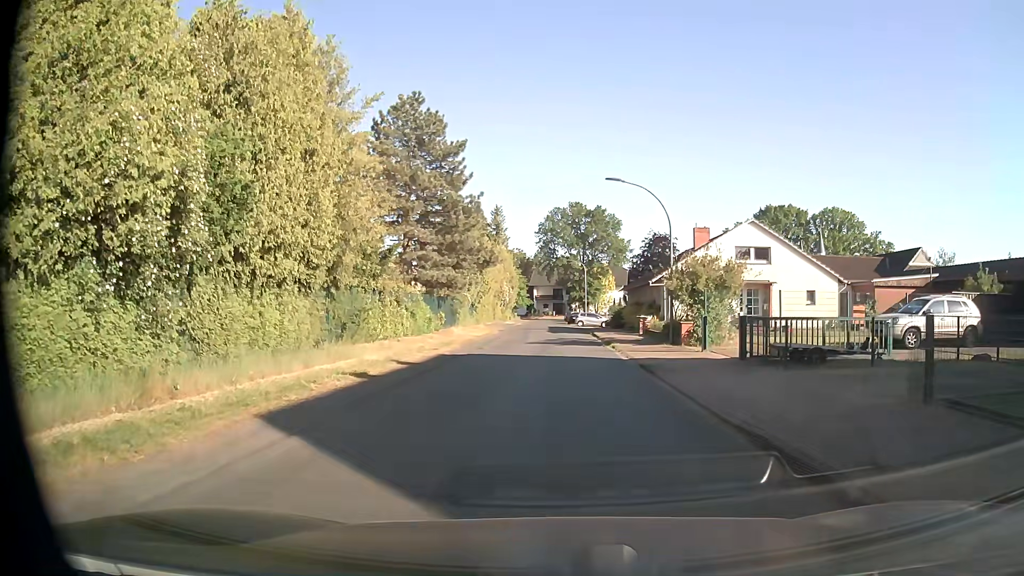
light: Day
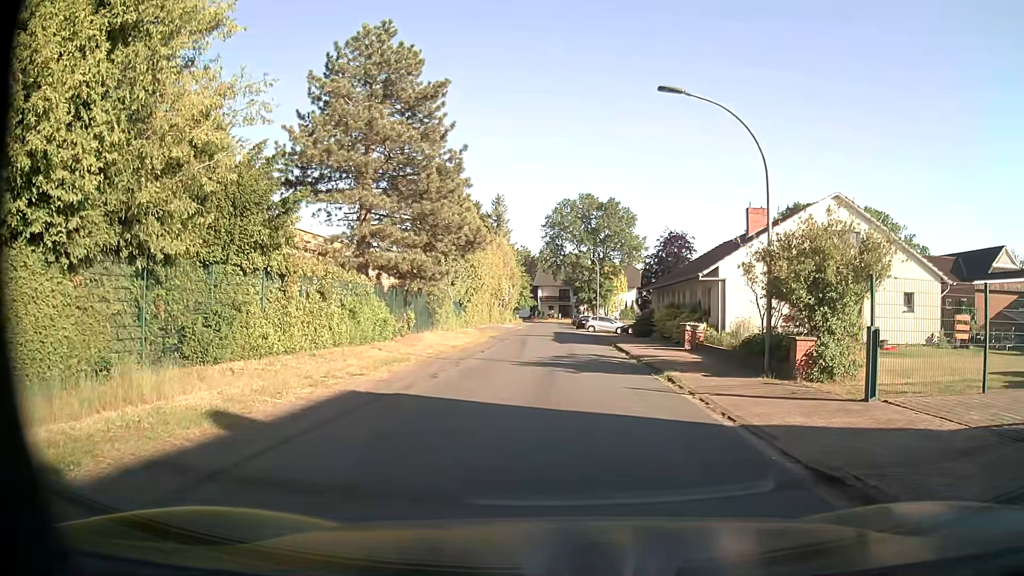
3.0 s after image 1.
(-0.3, +10.7) m; -2°
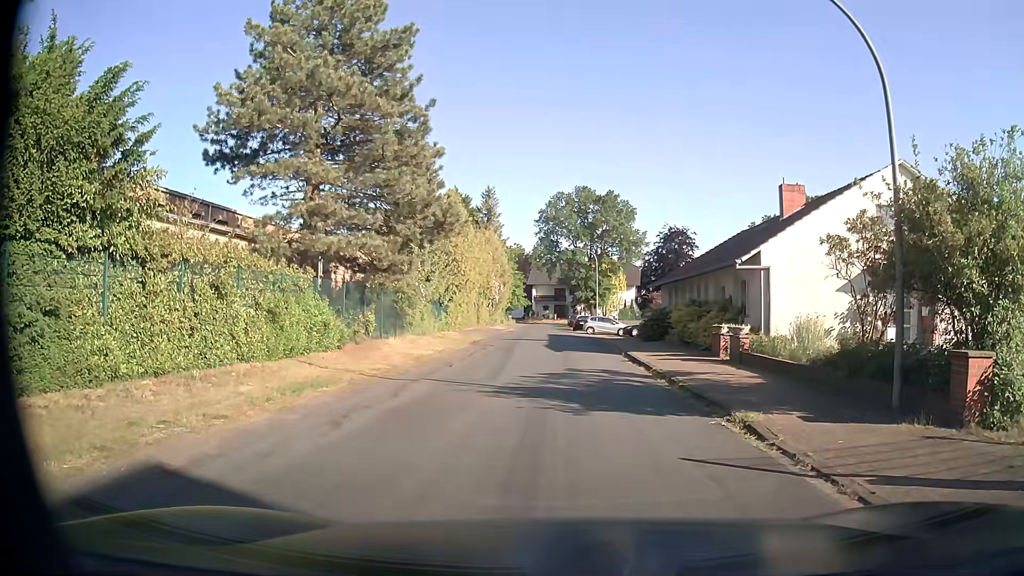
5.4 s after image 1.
(+0.1, +6.0) m; -1°
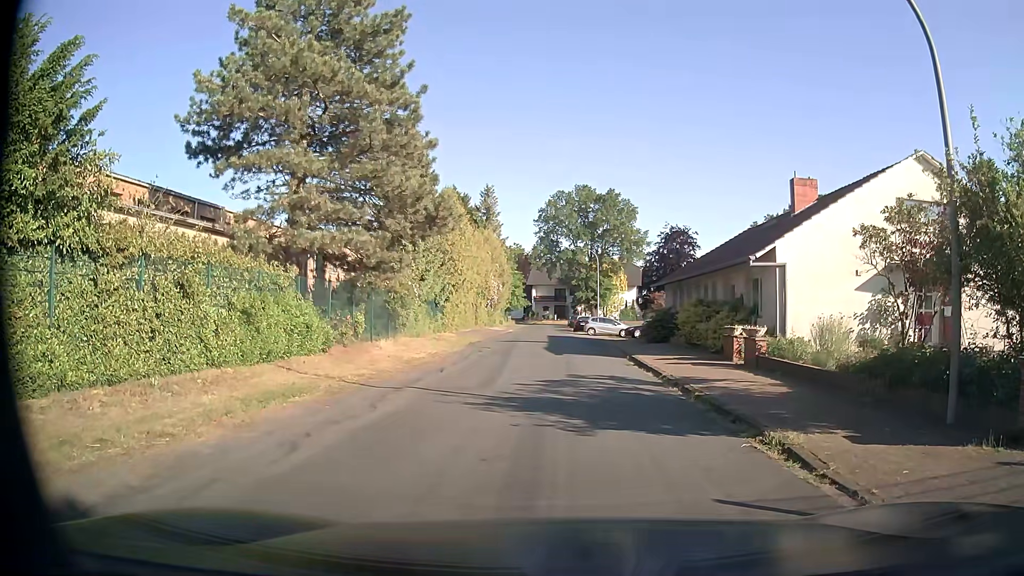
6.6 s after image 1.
(0.0, +1.3) m; +2°
